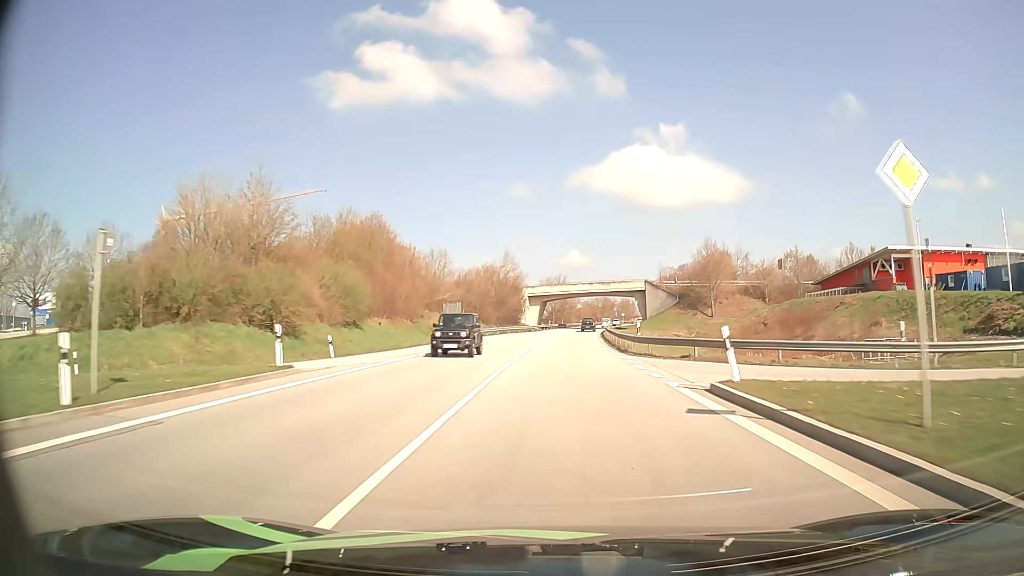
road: primary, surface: asphalt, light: Day
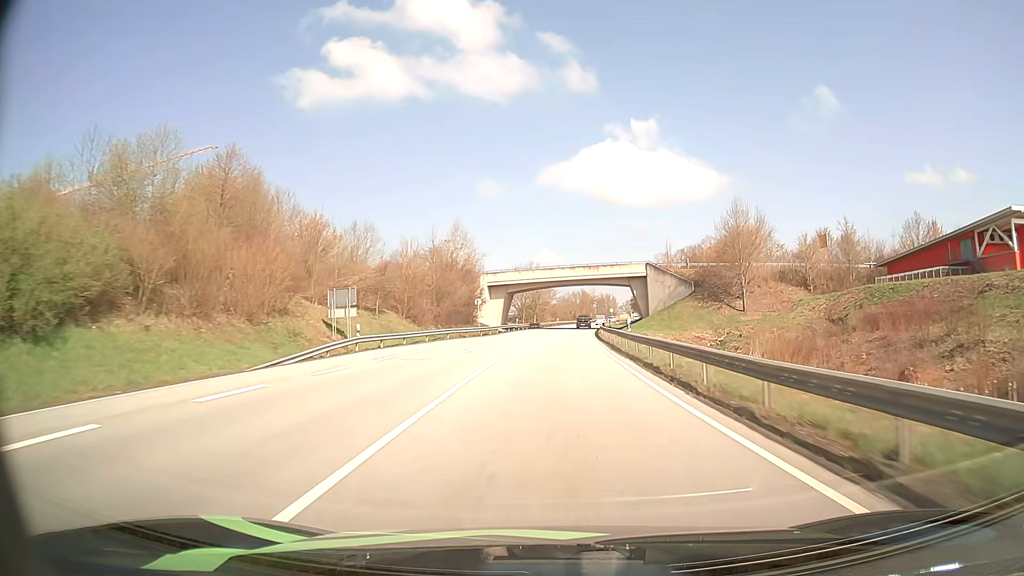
(+0.6, +30.3) m; +2°
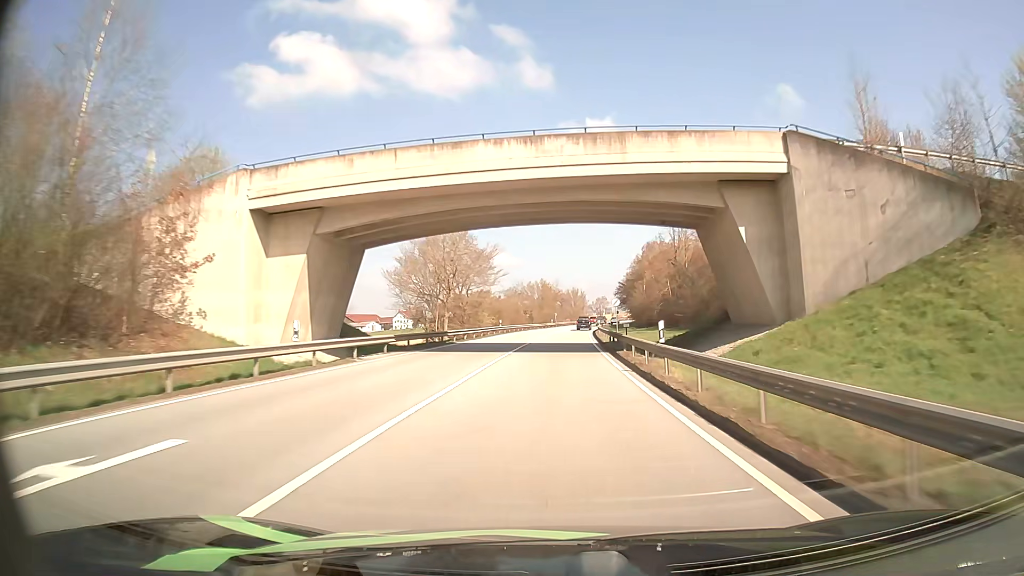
(+1.9, +61.3) m; +4°
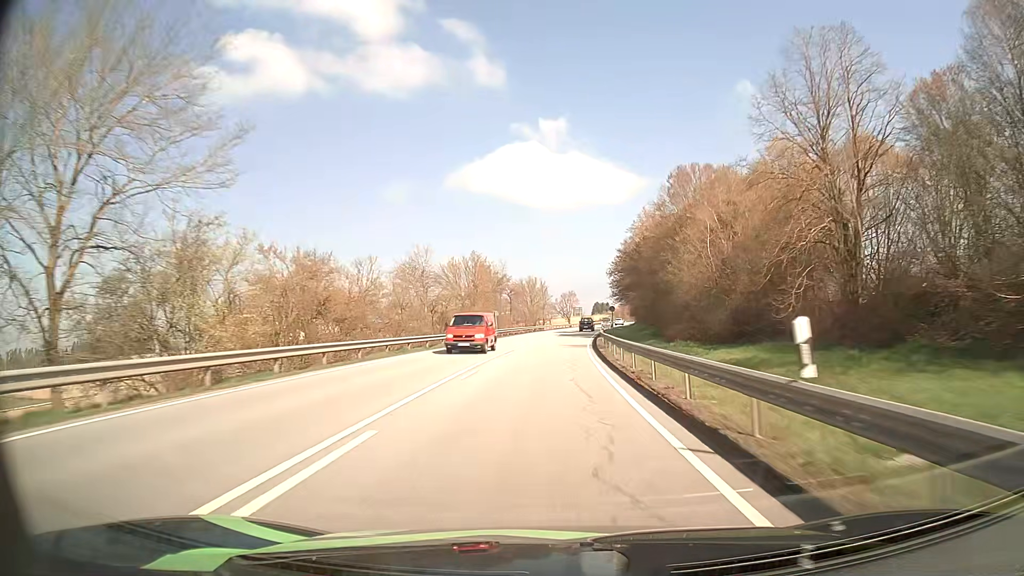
(+2.0, +61.5) m; +4°
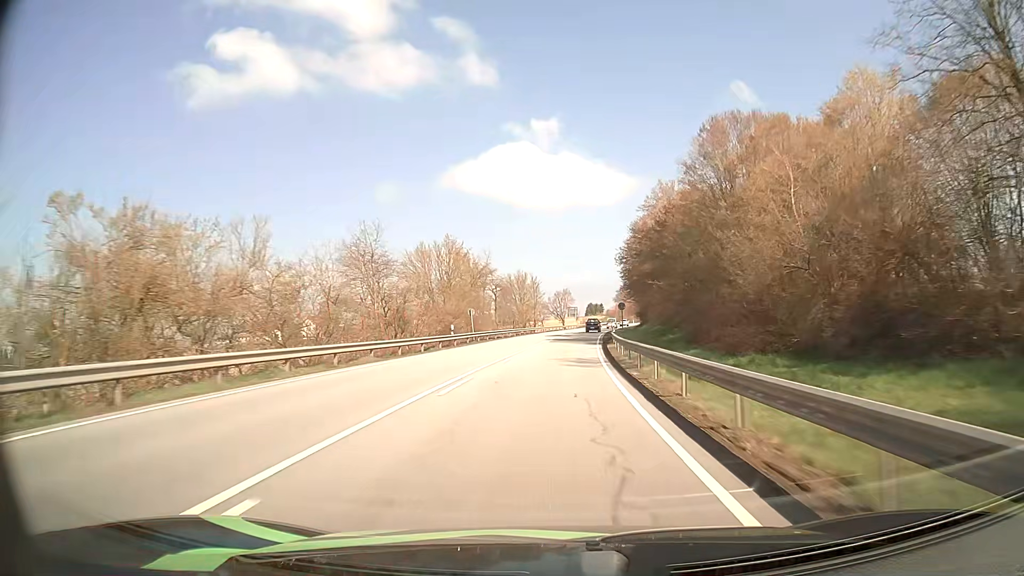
(0.0, +15.6) m; +1°
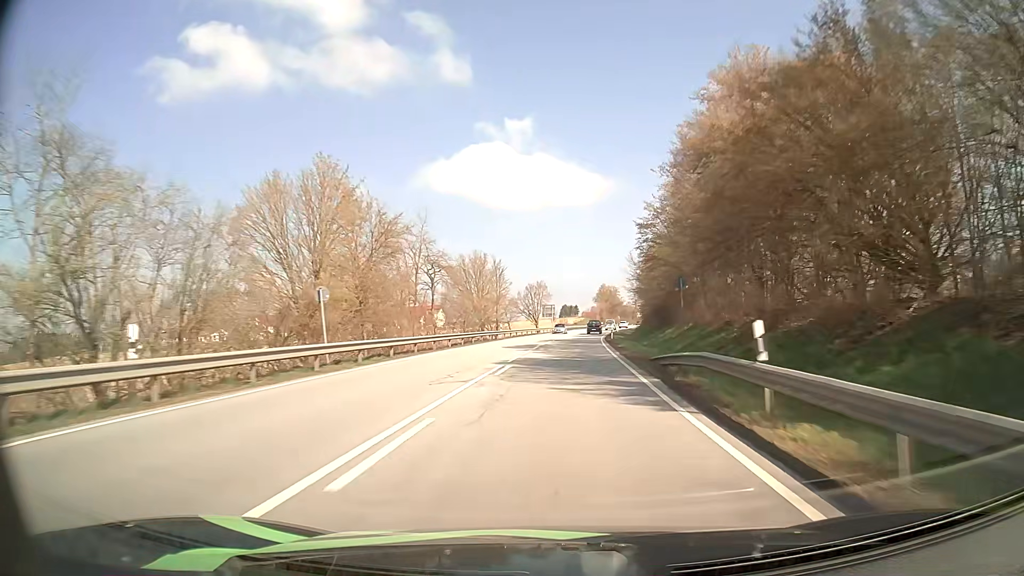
(+0.4, +31.7) m; +2°
(0, +10) (0, +20) (+1, +30) (+1, +40) (+2, +50) (+3, +60) (+4, +70) (+5, +80) (+6, +90) (+7, +100) m
